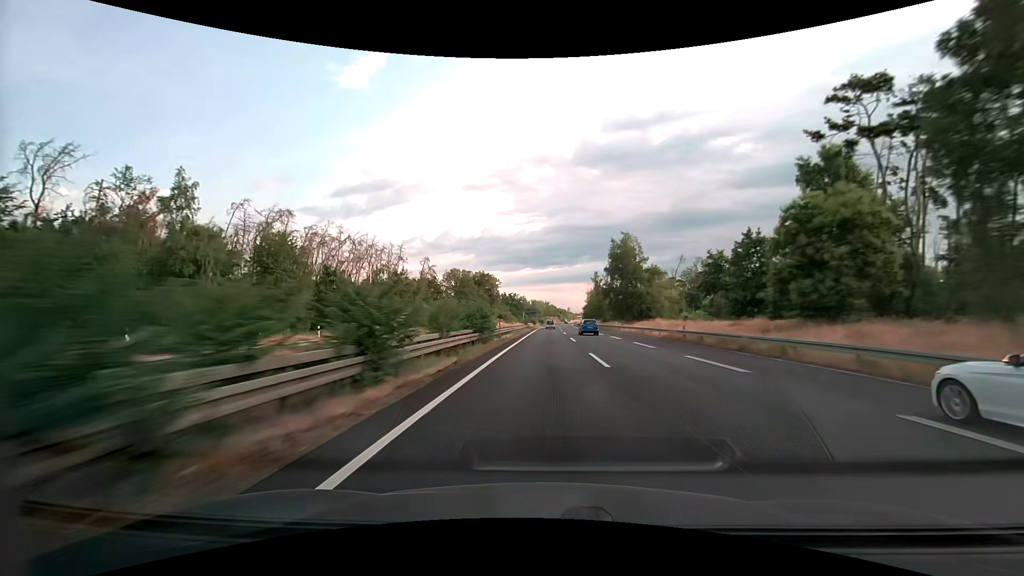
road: trunk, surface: asphalt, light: Day
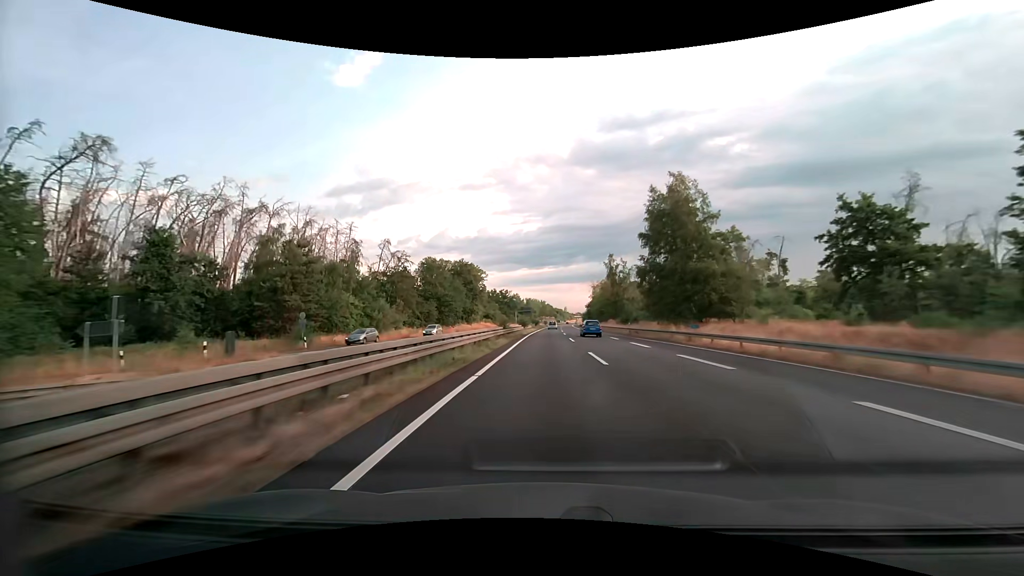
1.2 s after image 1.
(+0.2, +34.9) m; 0°
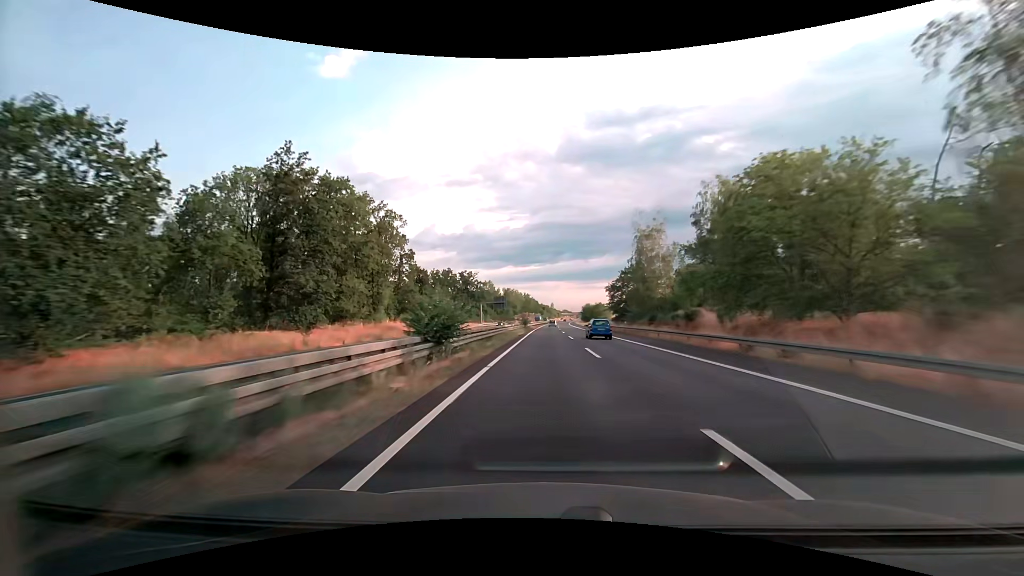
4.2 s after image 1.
(+1.3, +87.3) m; +2°
(0, +10) (0, +20) (0, +30) (0, +40) (0, +50) (+1, +60) (+1, +70) (+1, +80) (+1, +90) (+1, +100) m
